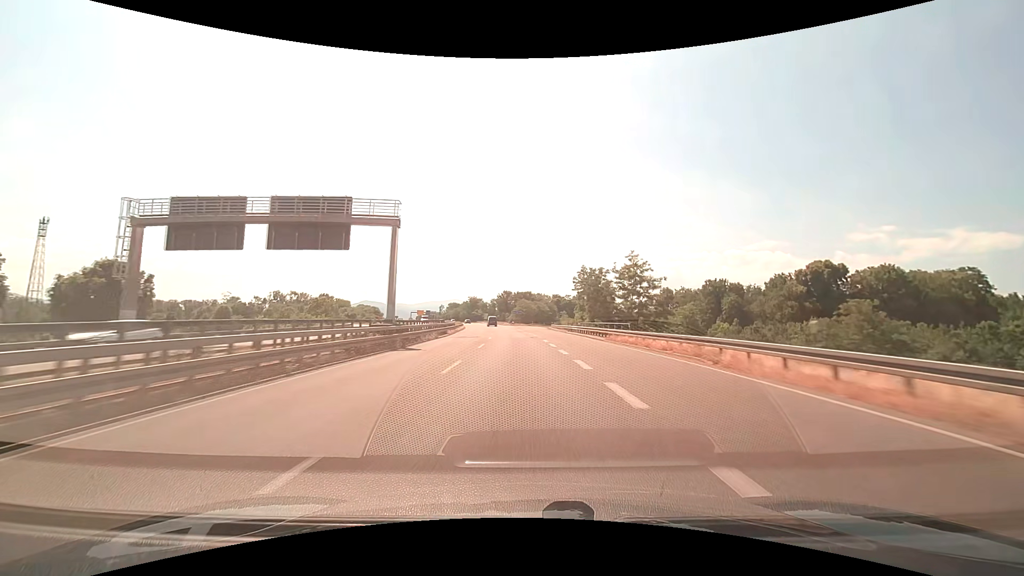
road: trunk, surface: asphalt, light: Day
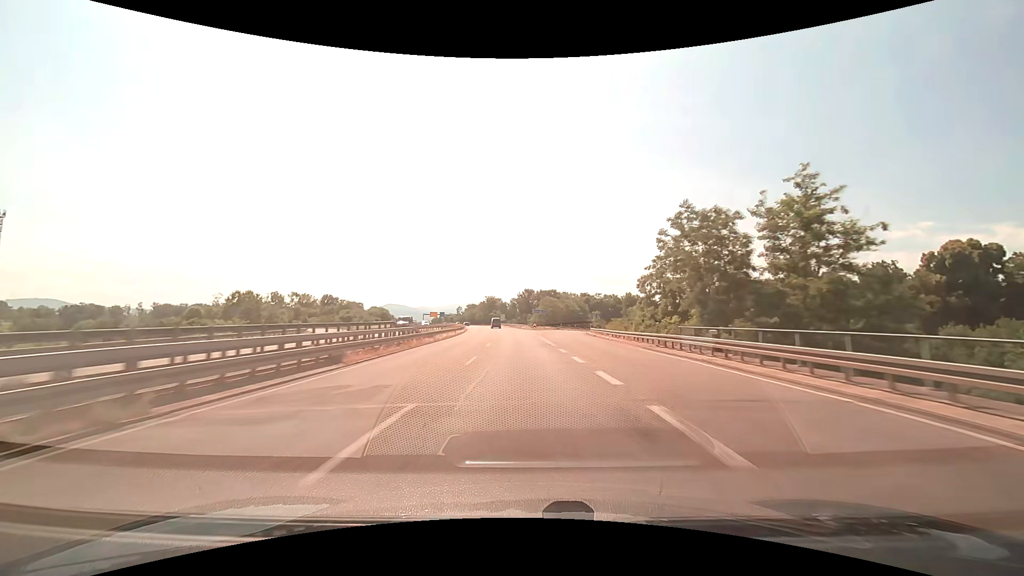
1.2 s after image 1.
(-0.8, +32.8) m; -3°
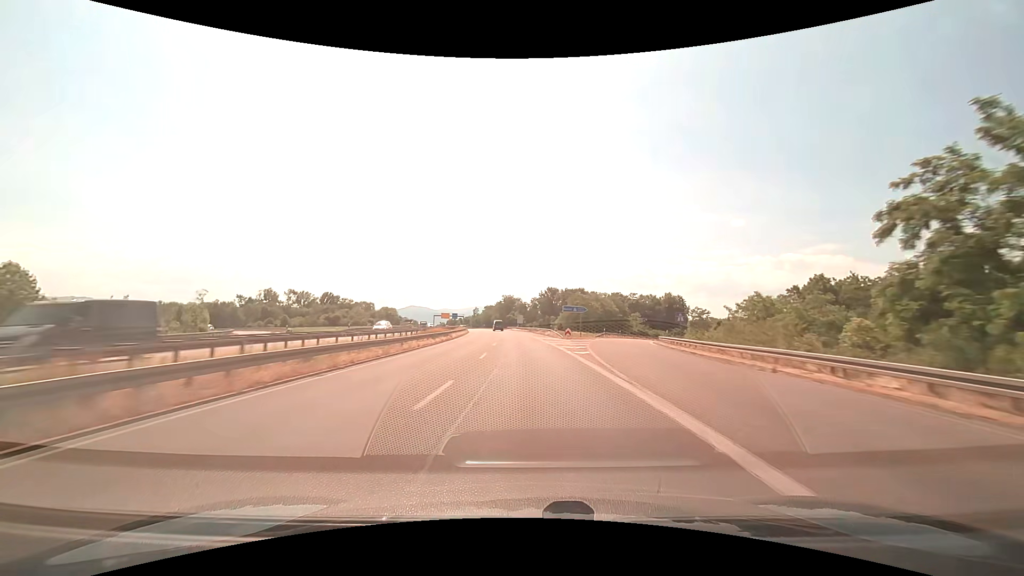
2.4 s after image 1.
(-0.8, +32.4) m; -3°
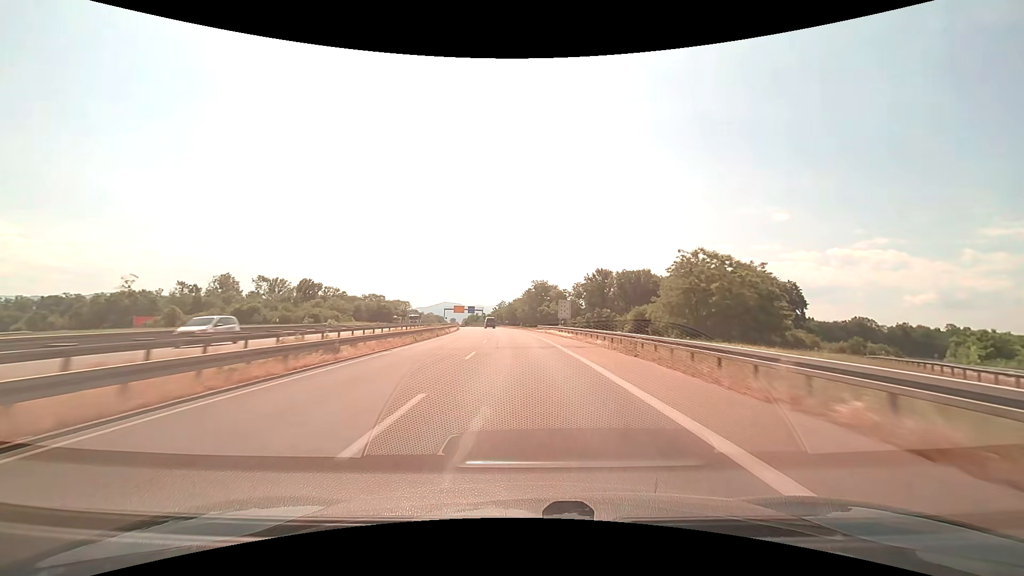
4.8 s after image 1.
(-2.2, +63.3) m; -4°
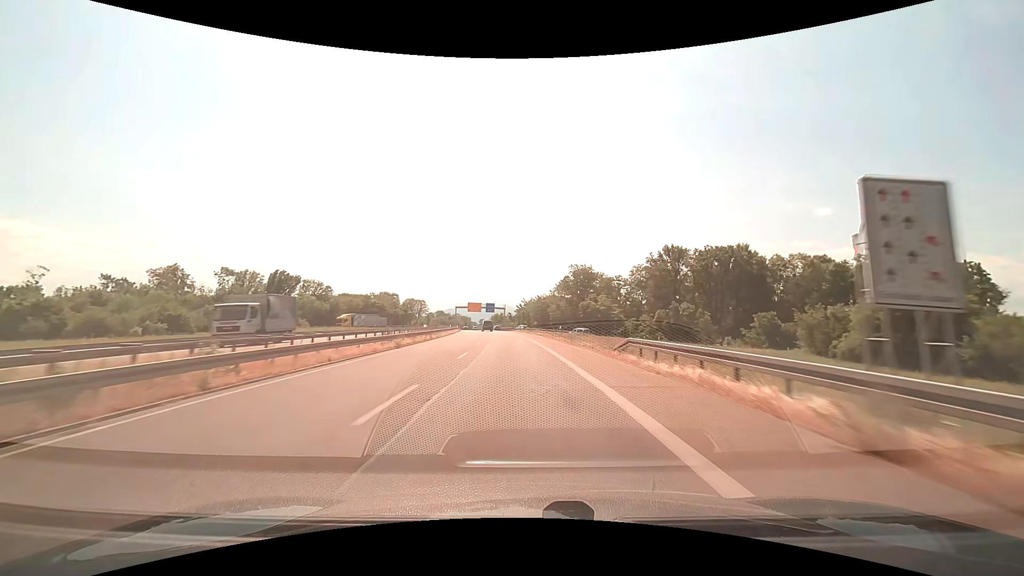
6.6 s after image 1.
(-1.3, +46.4) m; -3°
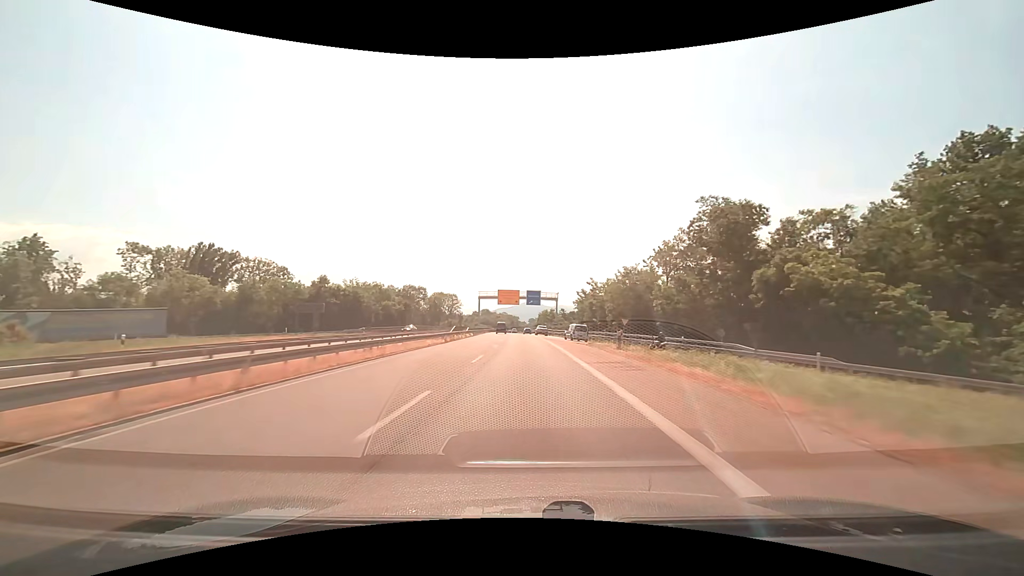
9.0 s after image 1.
(-3.3, +60.9) m; -6°
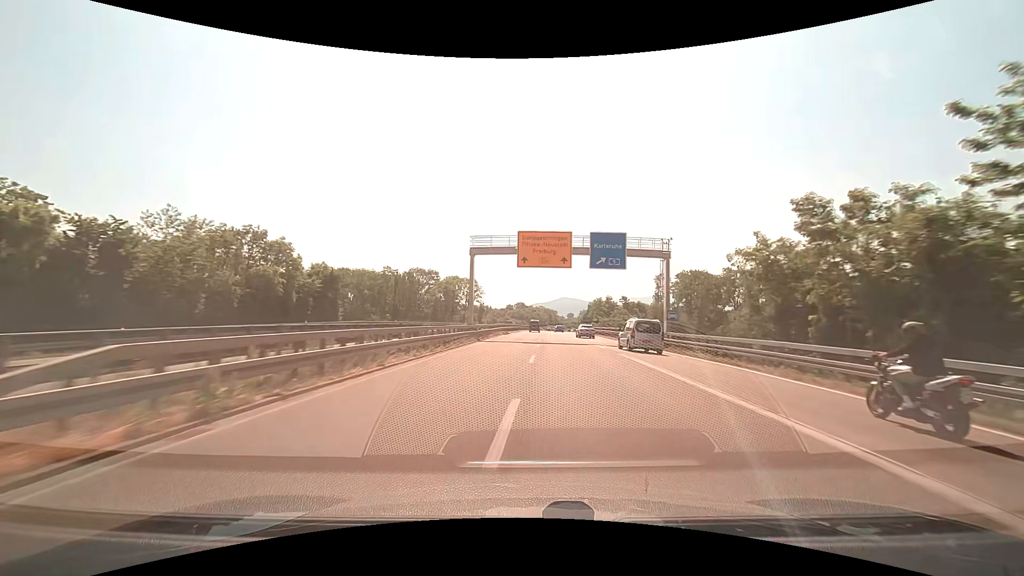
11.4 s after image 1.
(-2.4, +61.3) m; -4°
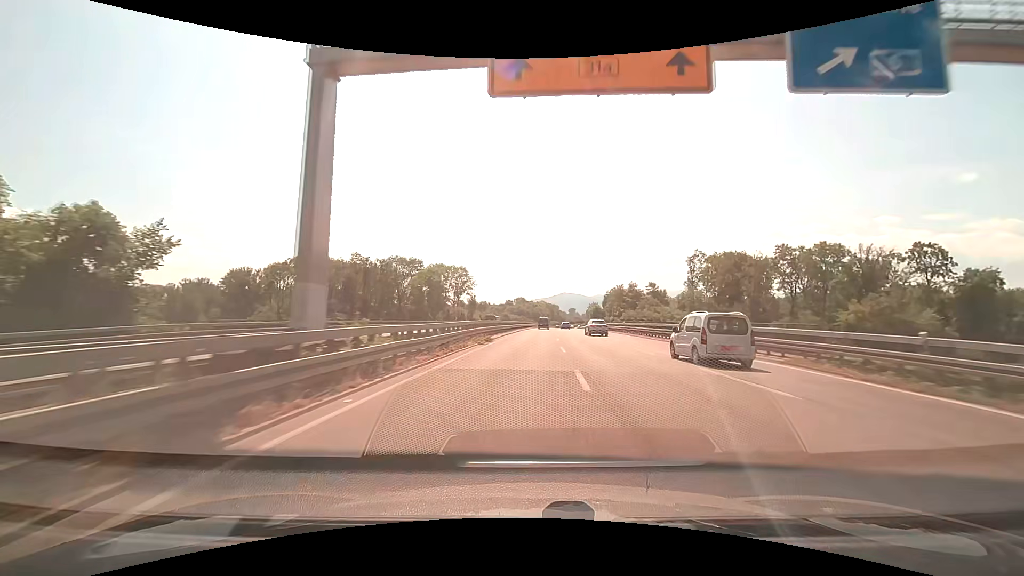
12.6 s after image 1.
(-0.2, +30.9) m; 0°
(0, +10) (0, +20) (0, +30) (0, +40) (+1, +50) (+1, +60) (+1, +70) (+2, +80) (+2, +90) (+3, +100) m
